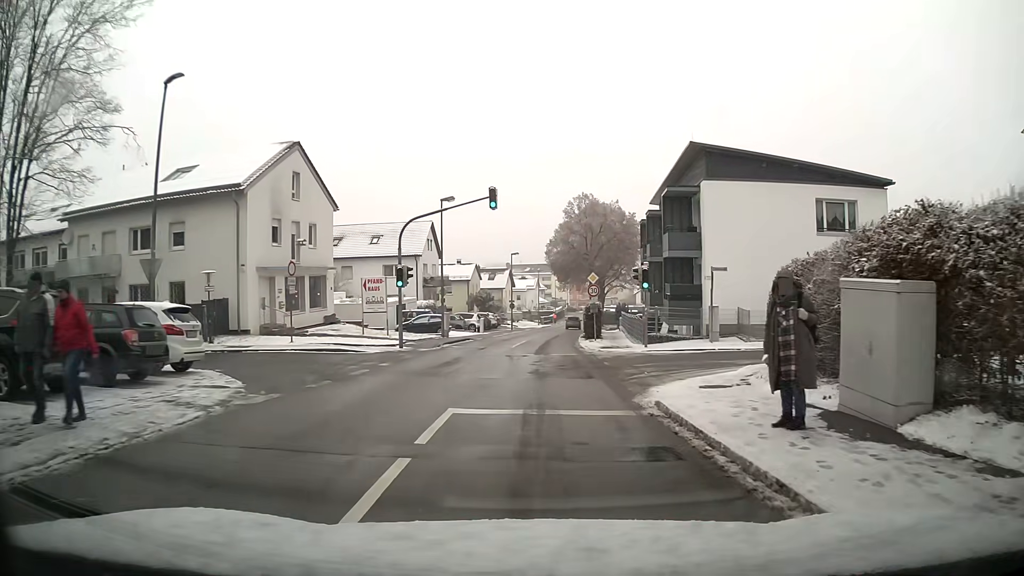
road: unclassified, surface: asphalt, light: Day
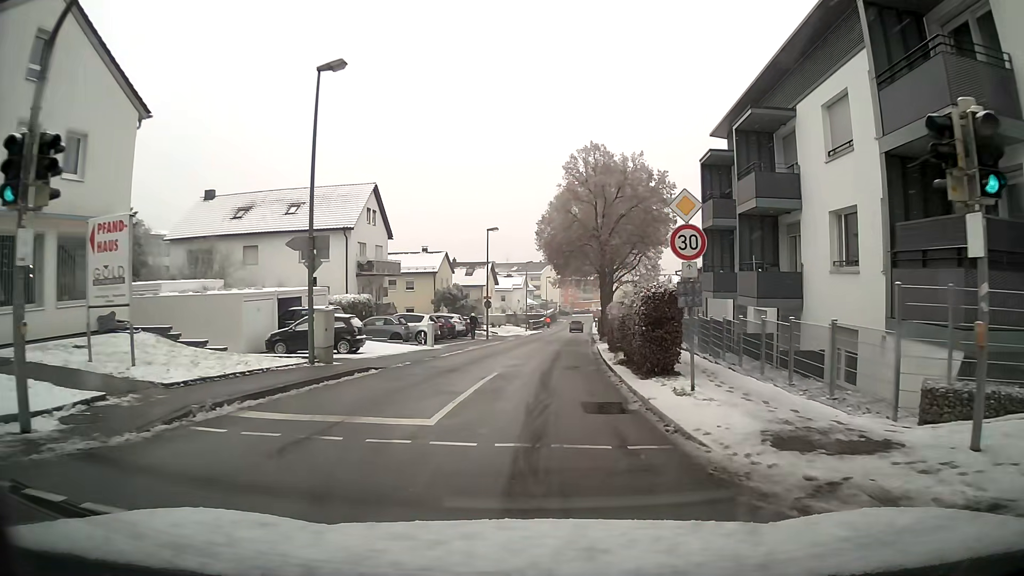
(+0.1, +21.3) m; +1°
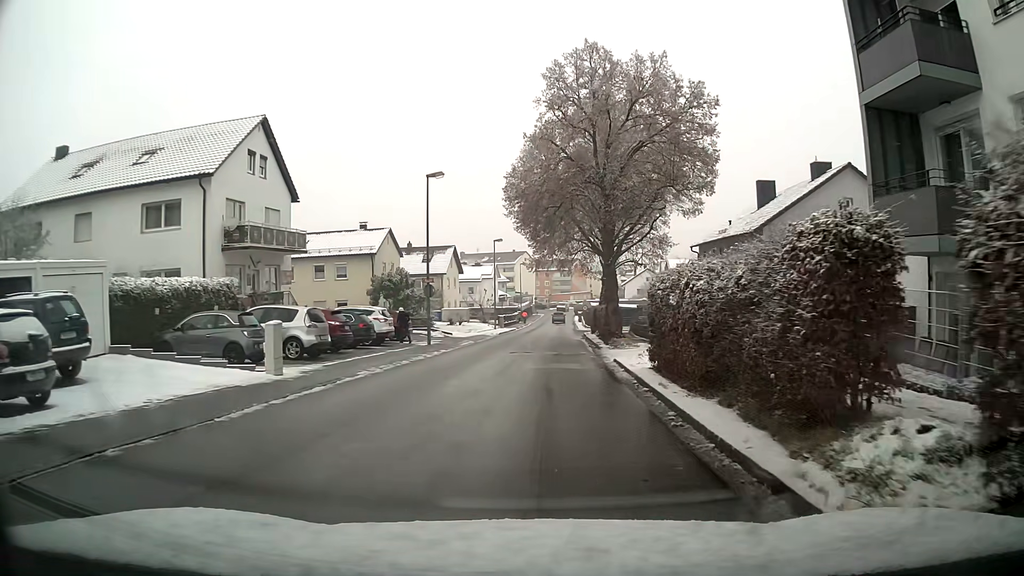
(+0.2, +17.1) m; +2°
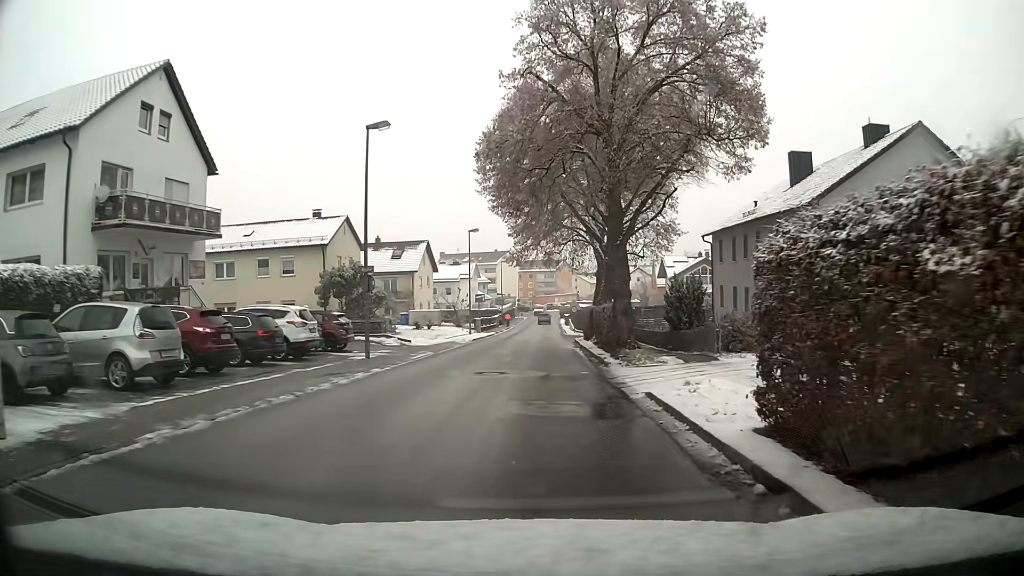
(+0.1, +8.7) m; +1°
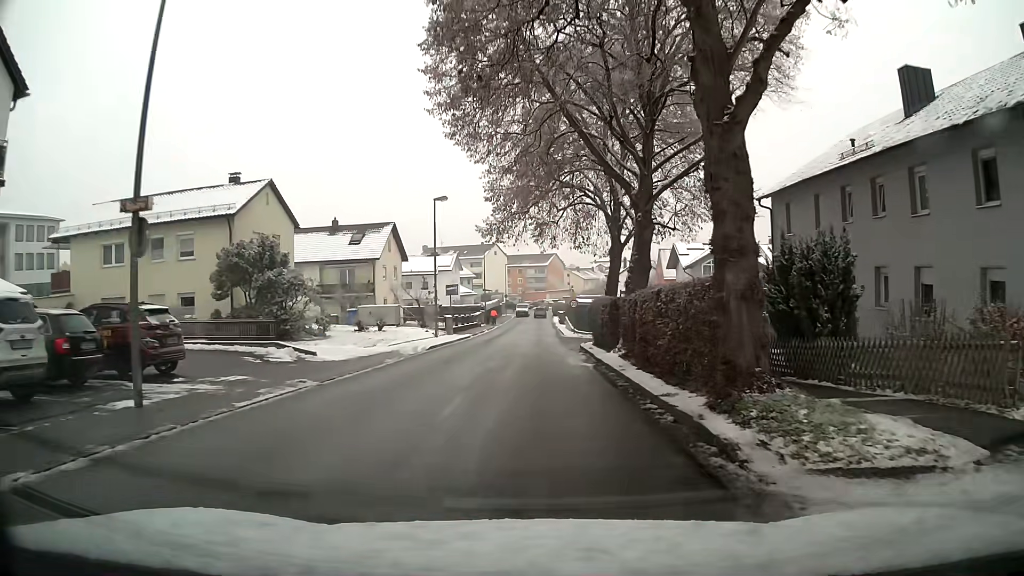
(+0.1, +13.2) m; +1°
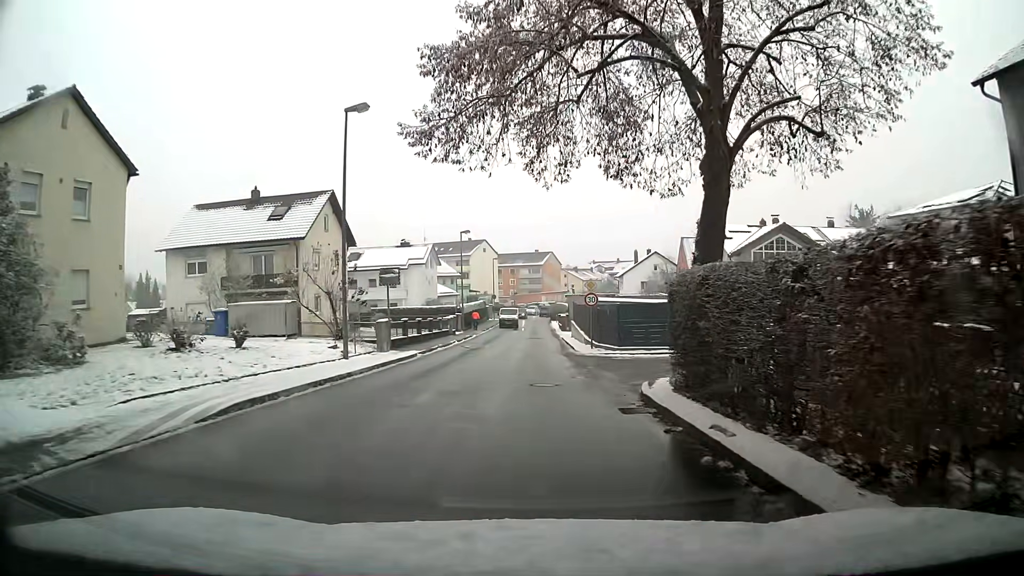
(0.0, +18.0) m; 0°
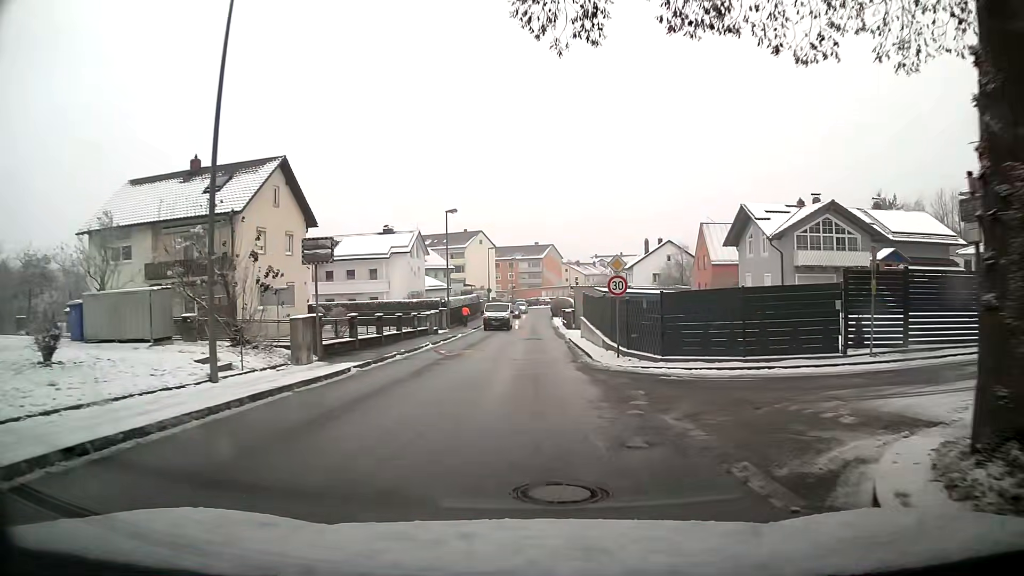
(0.0, +9.1) m; 0°
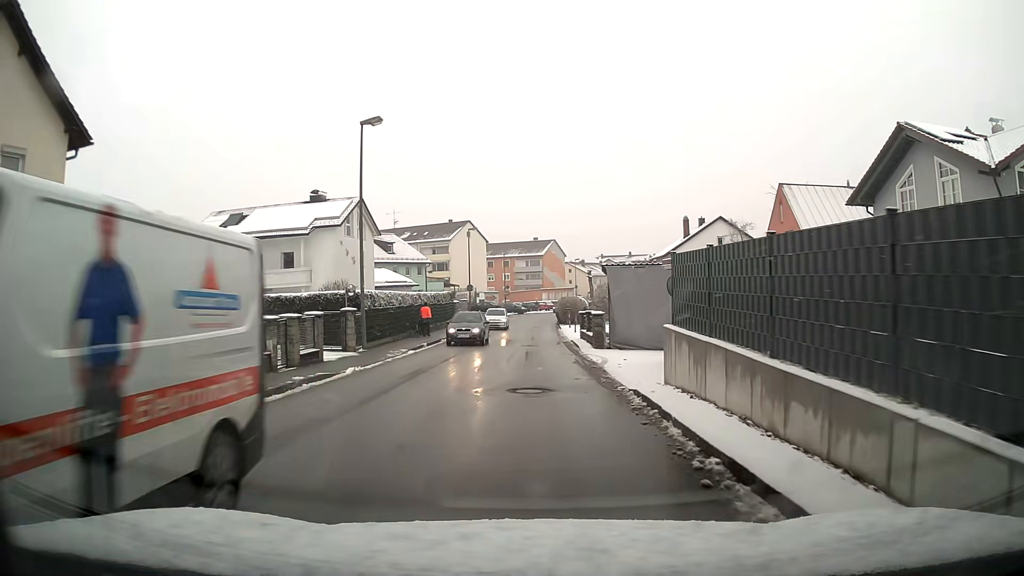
(+0.2, +23.0) m; 0°
(0, +10) (0, +20) (0, +30) (0, +40) (0, +50) (0, +60) (+1, +70) (+2, +80) (+5, +90) (+7, +99) m
